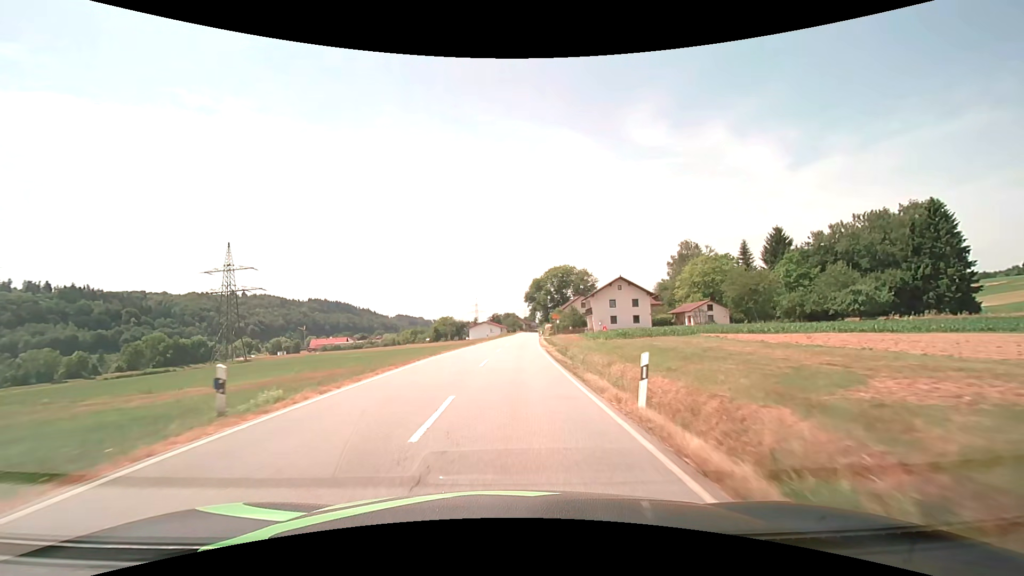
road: secondary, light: Day
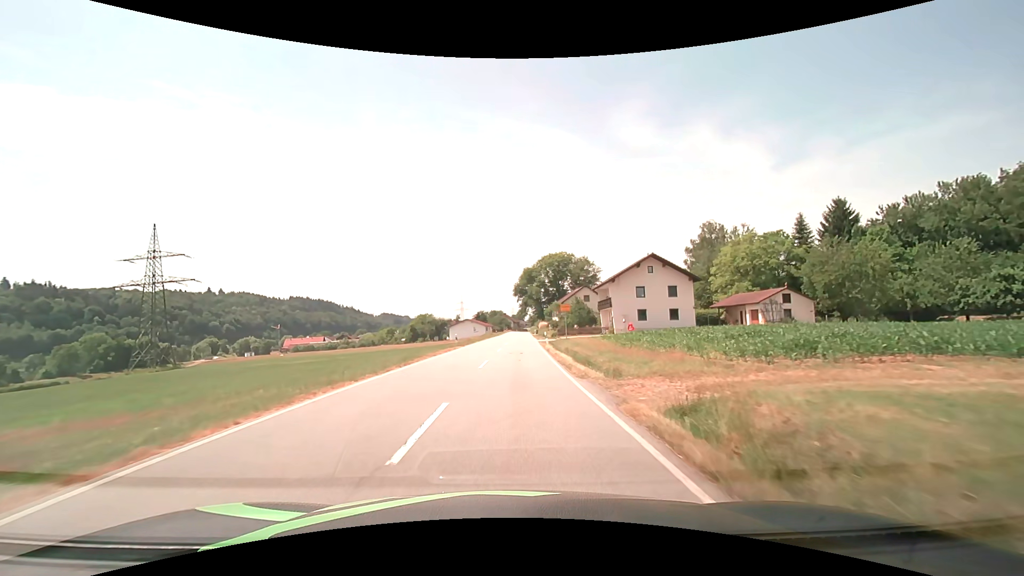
(+0.4, +24.9) m; +2°
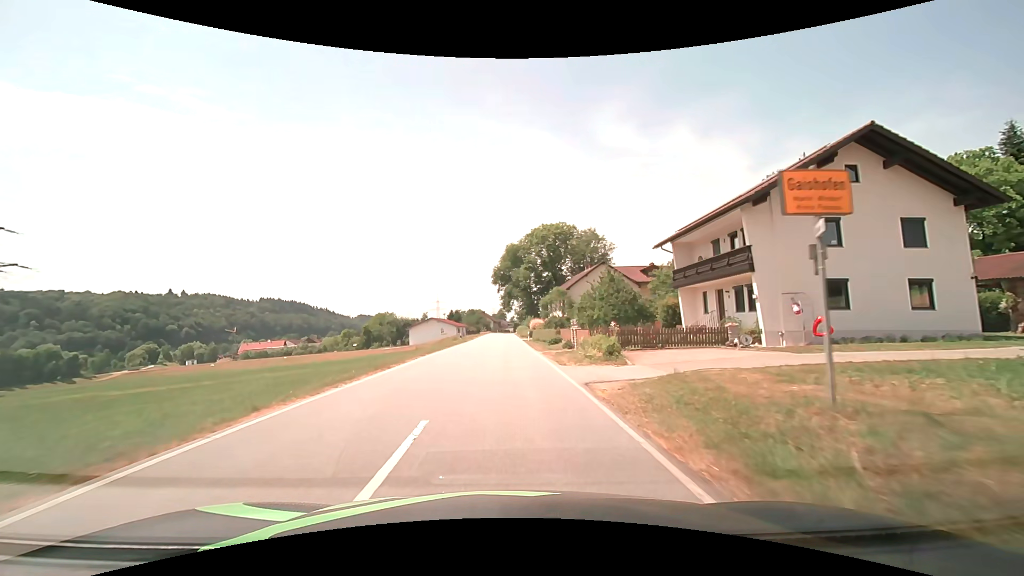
(+0.8, +37.7) m; +2°
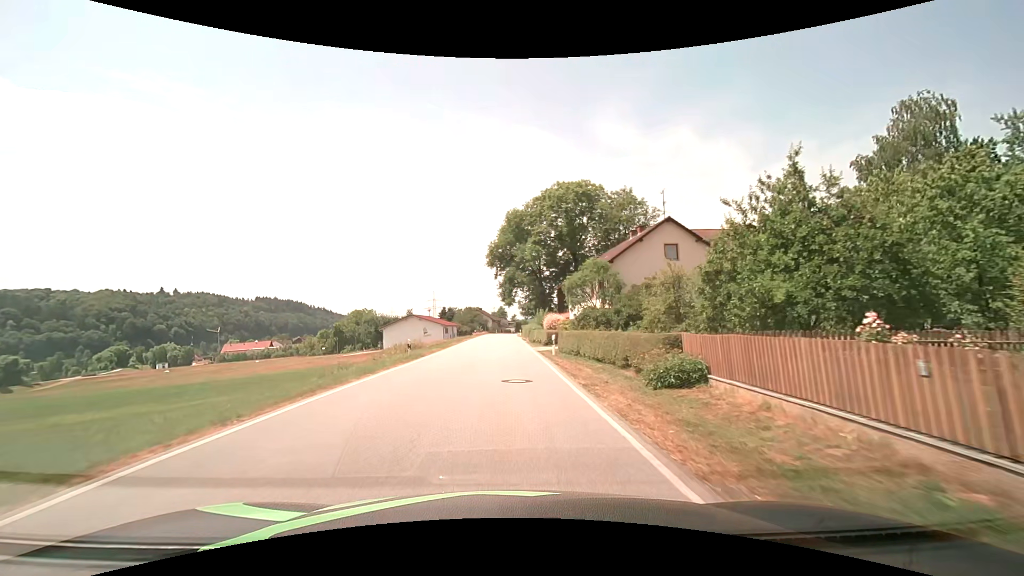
(-0.1, +27.1) m; 0°
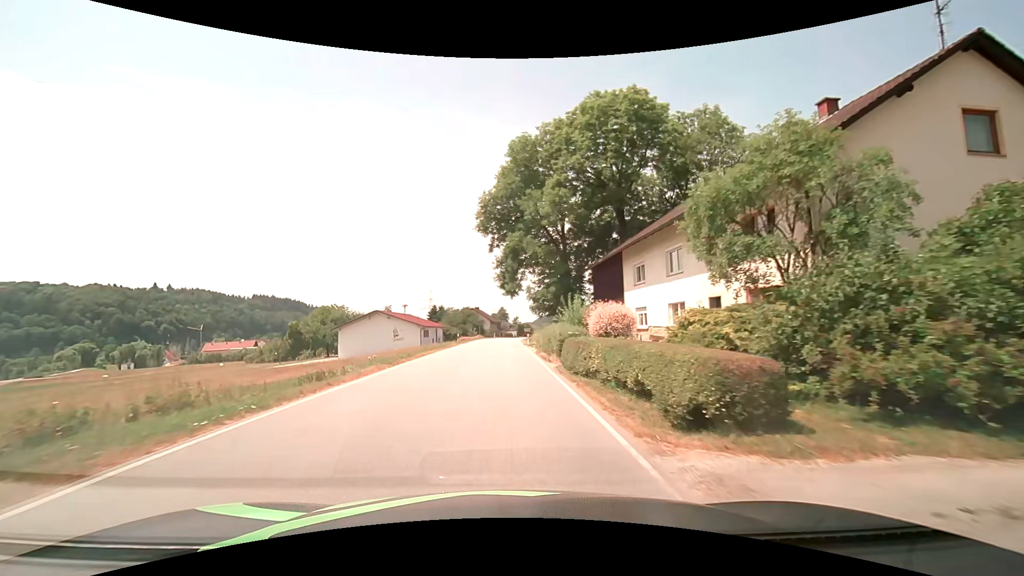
(0.0, +26.8) m; 0°
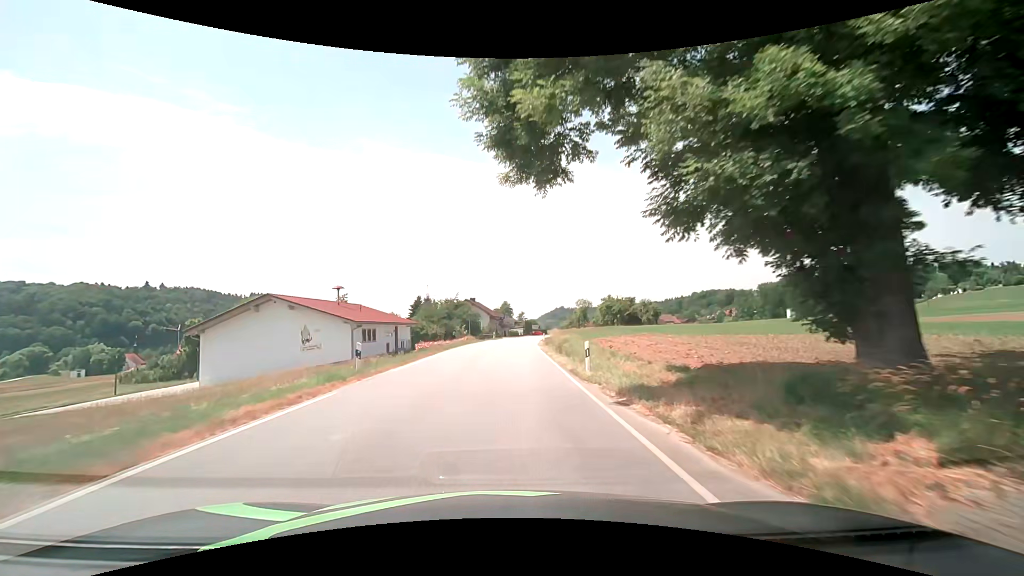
(-0.4, +33.7) m; -1°
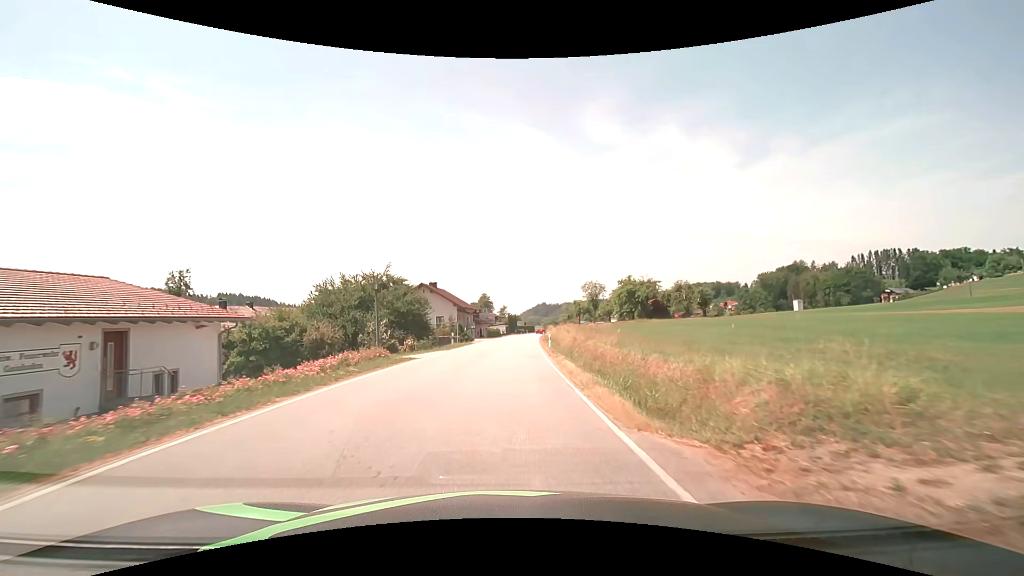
(+0.8, +34.4) m; +2°
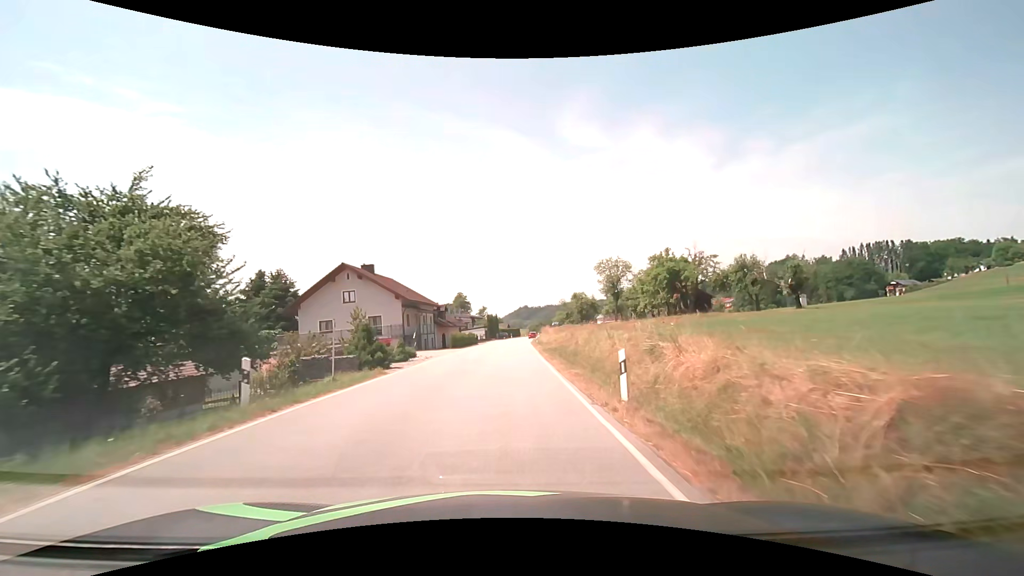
(+0.5, +26.9) m; +2°
(0, +10) (0, +20) (0, +30) (+1, +40) (+1, +50) (+1, +60) (+1, +70) (+2, +80) (+3, +90) (+3, +100) m
